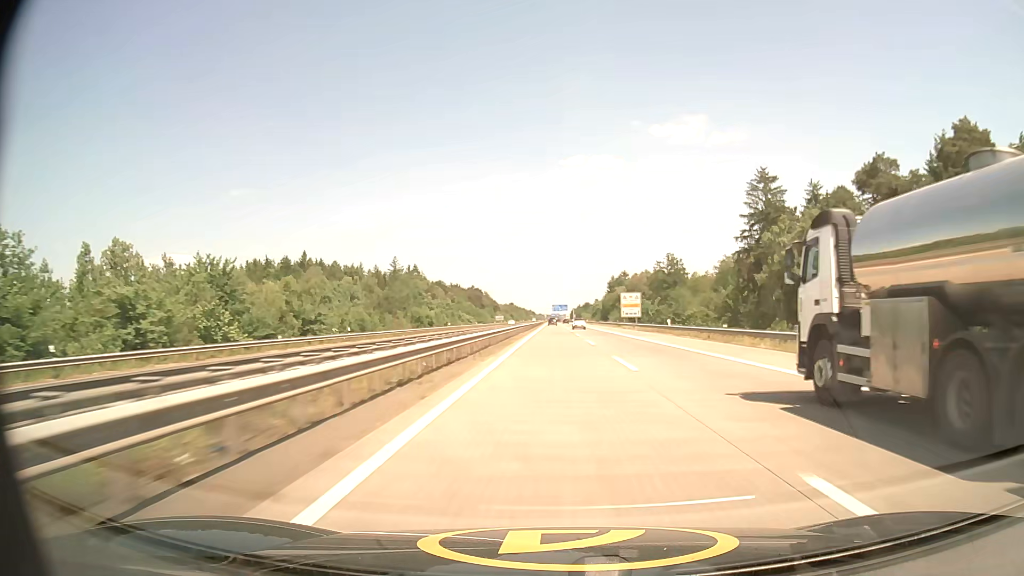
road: motorway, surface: asphalt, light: Day
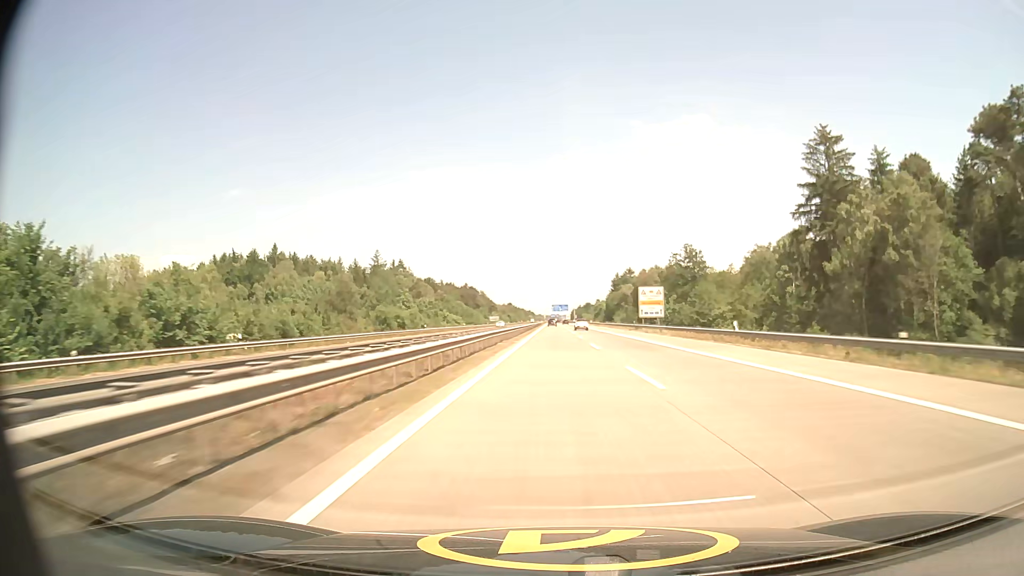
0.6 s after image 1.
(0.0, +22.3) m; 0°
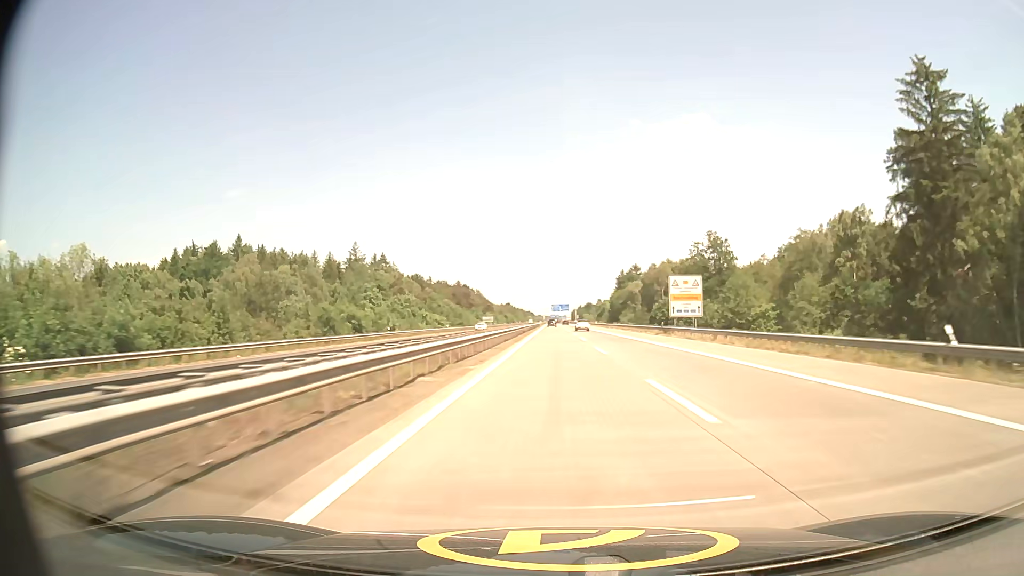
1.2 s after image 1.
(0.0, +22.1) m; 0°
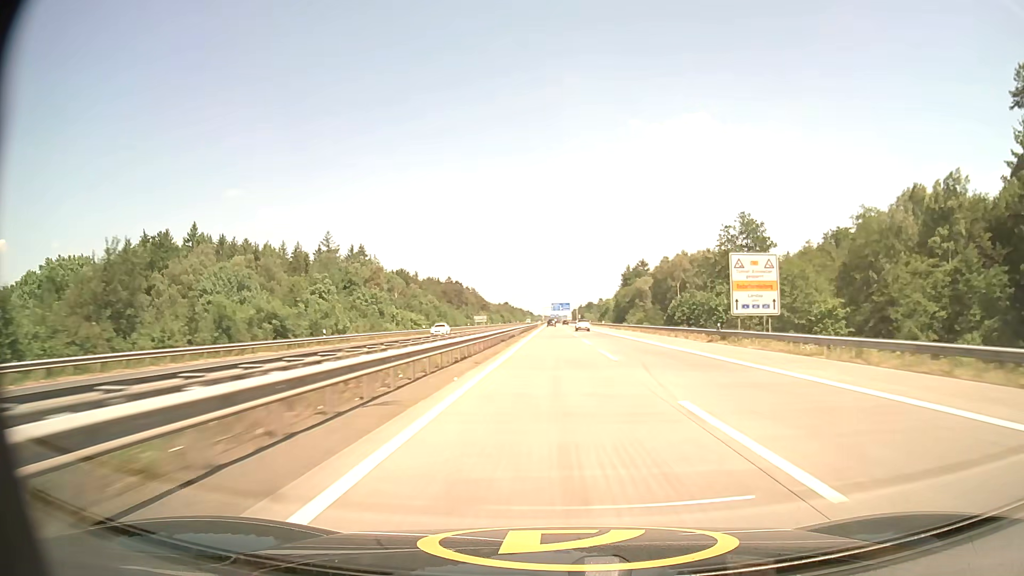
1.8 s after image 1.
(0.0, +21.9) m; 0°
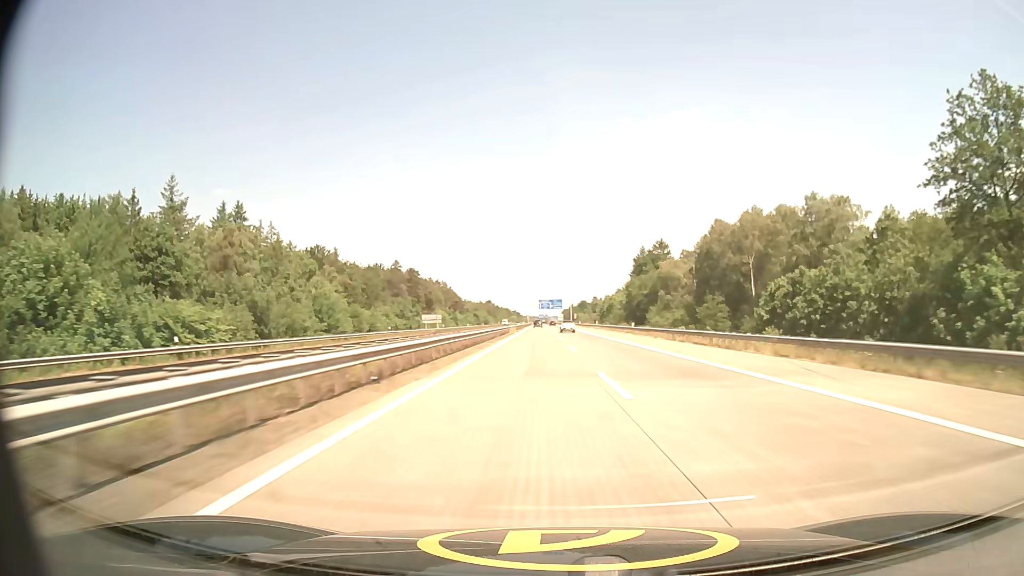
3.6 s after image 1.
(+0.5, +64.9) m; +1°
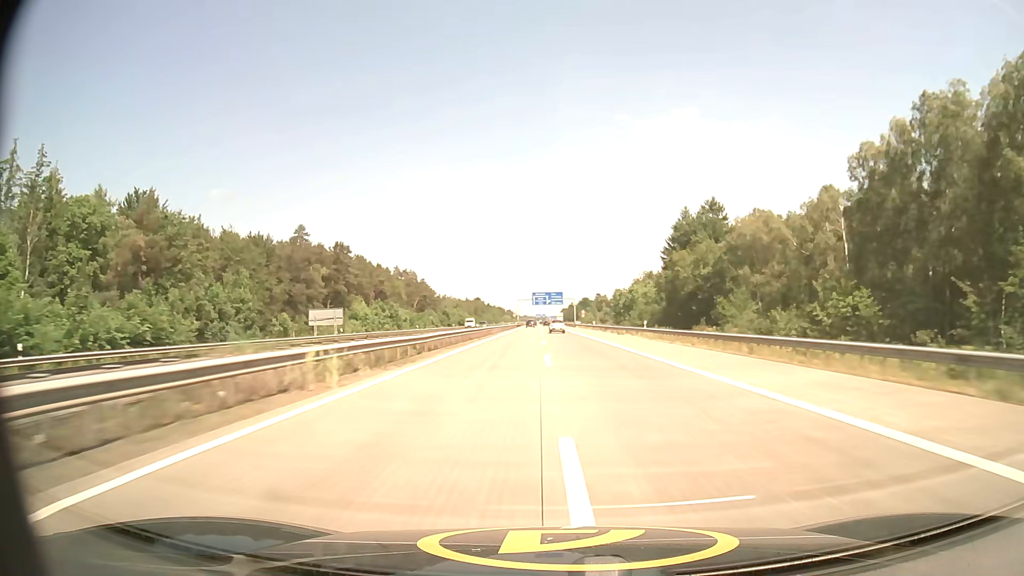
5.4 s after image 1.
(+0.3, +63.9) m; 0°
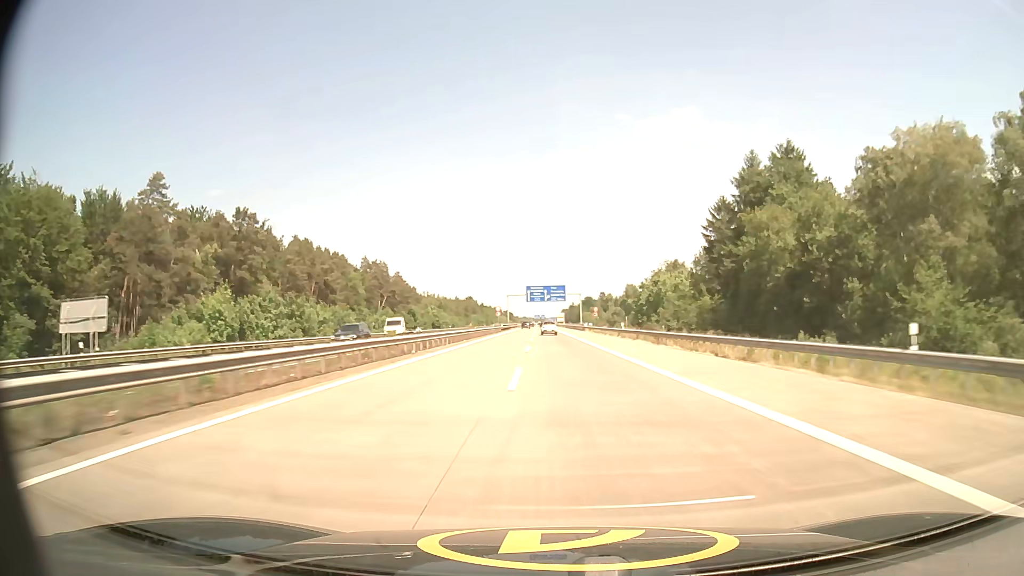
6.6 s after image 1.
(0.0, +42.1) m; 0°
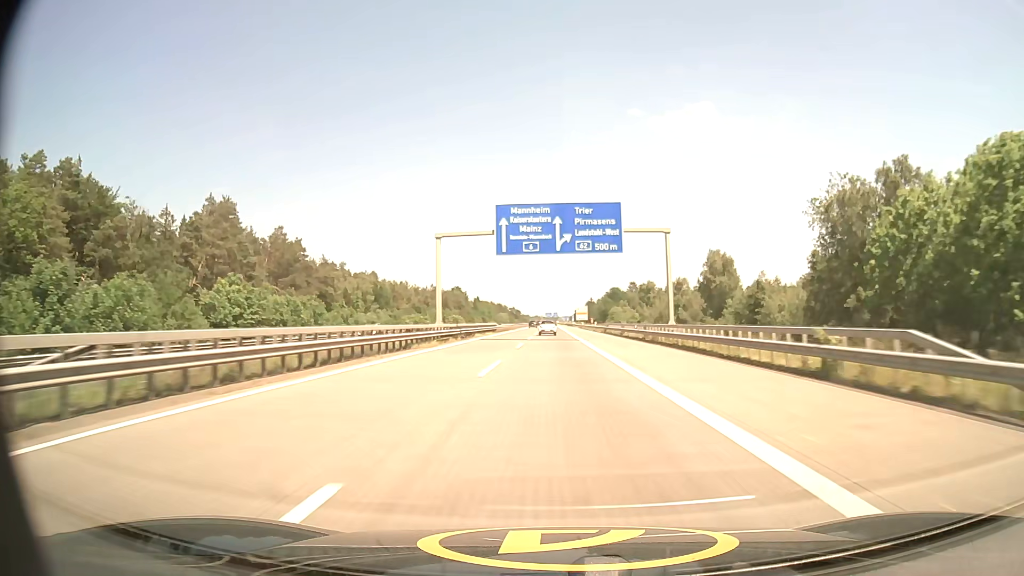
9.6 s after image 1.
(-0.9, +104.8) m; -1°
(0, +10) (0, +20) (0, +30) (0, +40) (0, +50) (0, +60) (0, +70) (0, +80) (0, +90) (0, +100) m
